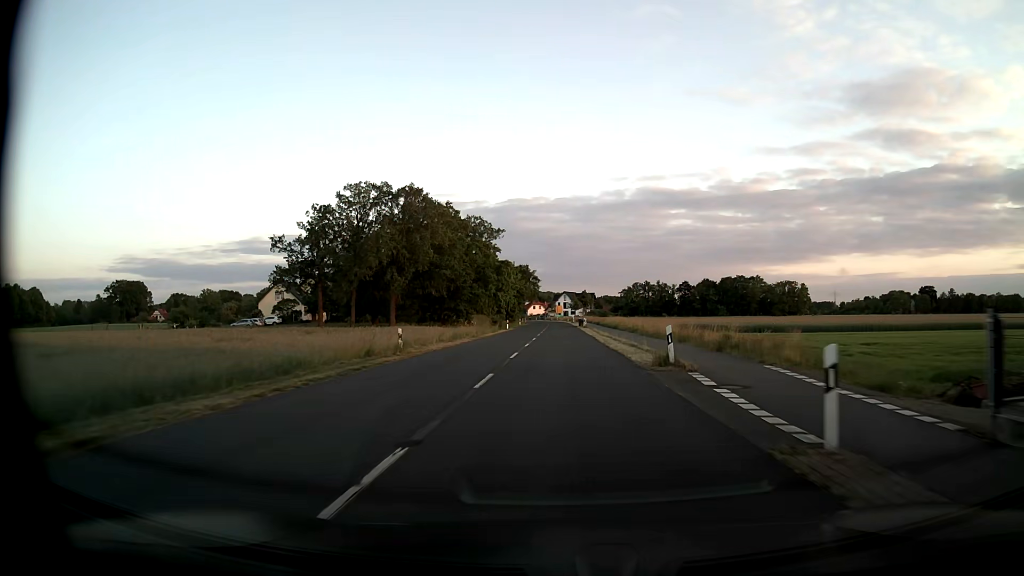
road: secondary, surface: asphalt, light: Day
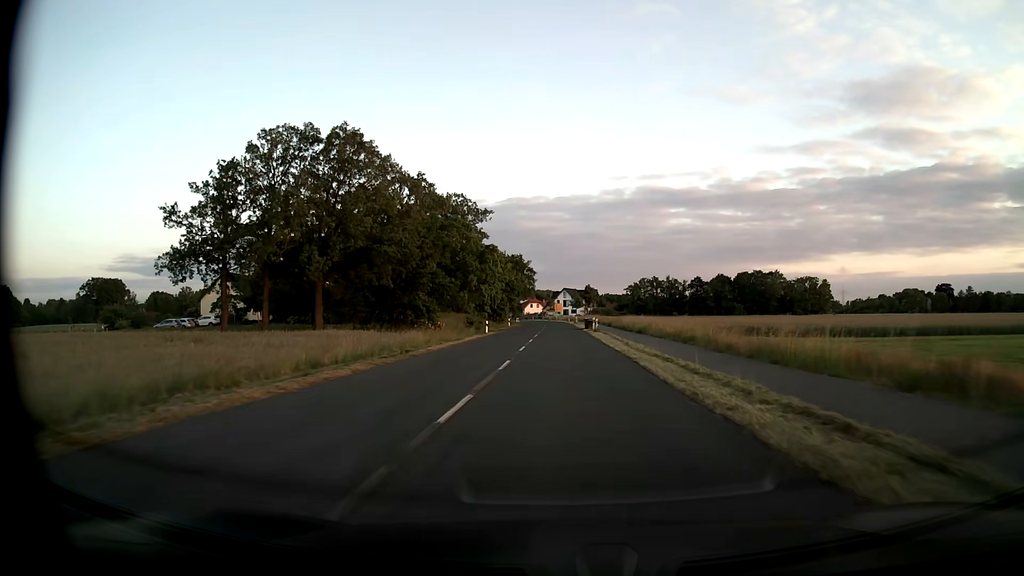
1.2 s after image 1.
(0.0, +22.3) m; 0°
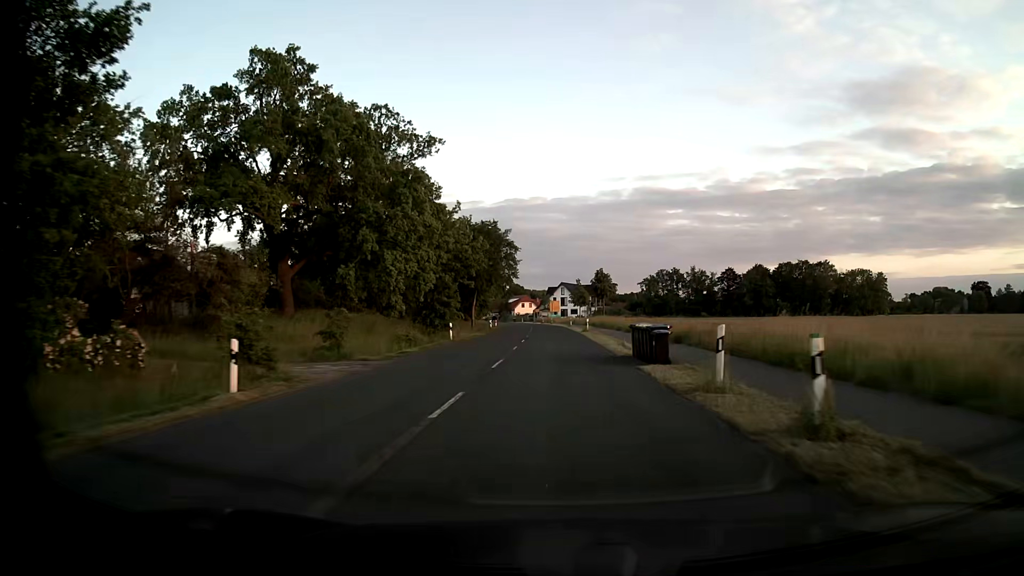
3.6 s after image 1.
(+0.1, +44.6) m; 0°
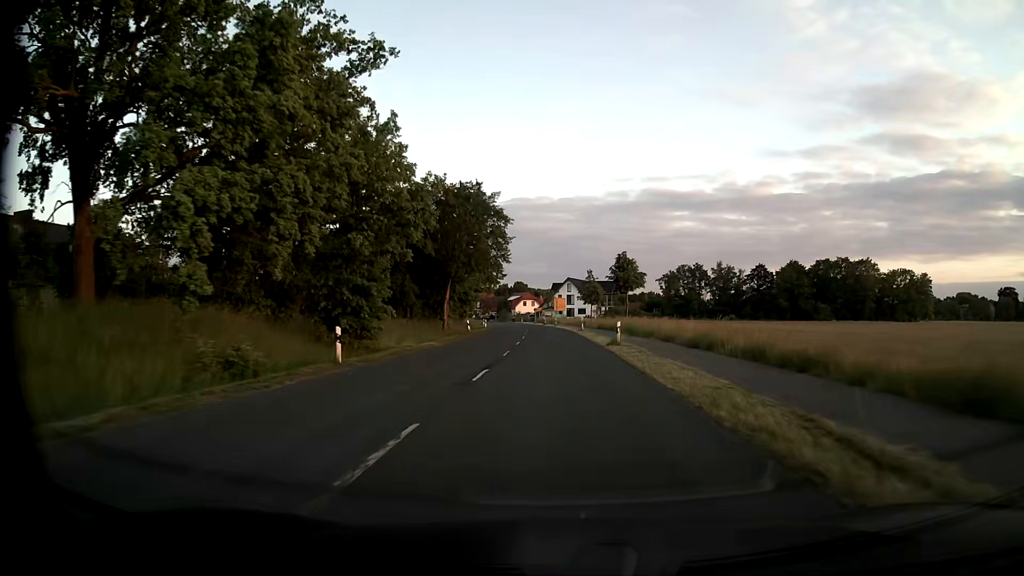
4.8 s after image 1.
(-0.1, +22.3) m; 0°
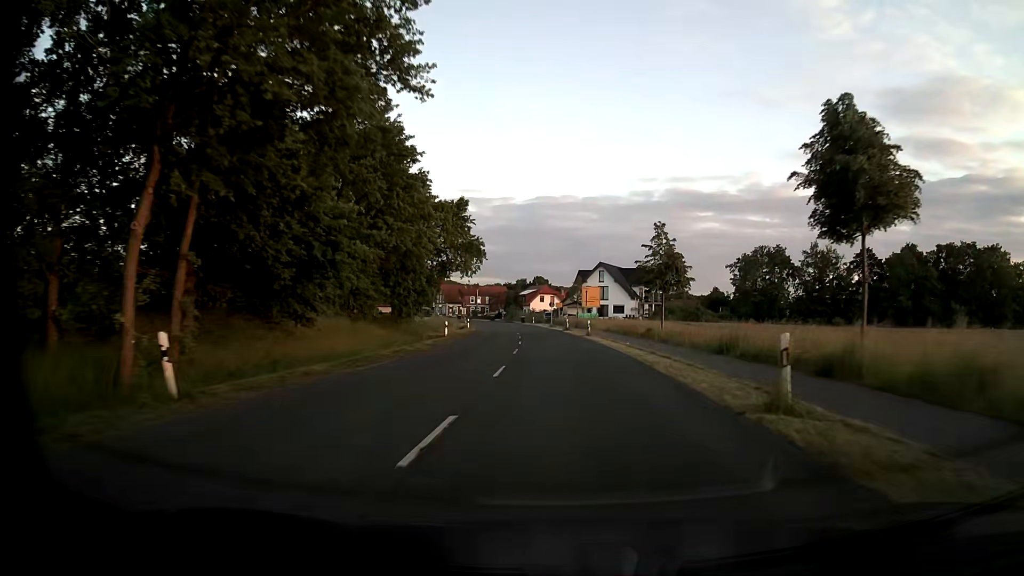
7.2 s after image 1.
(-0.8, +44.3) m; -2°
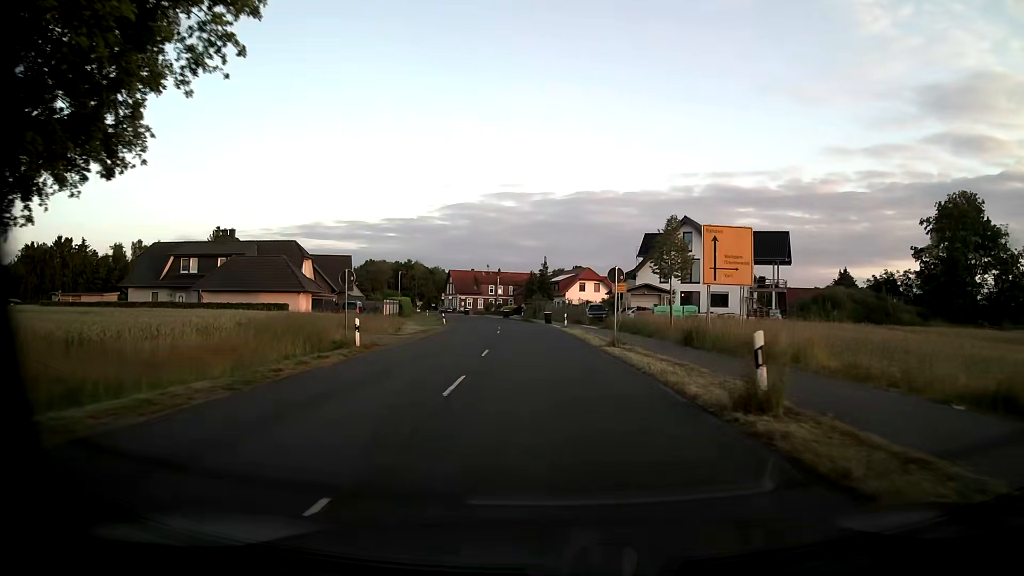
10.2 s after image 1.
(-1.3, +48.8) m; -3°
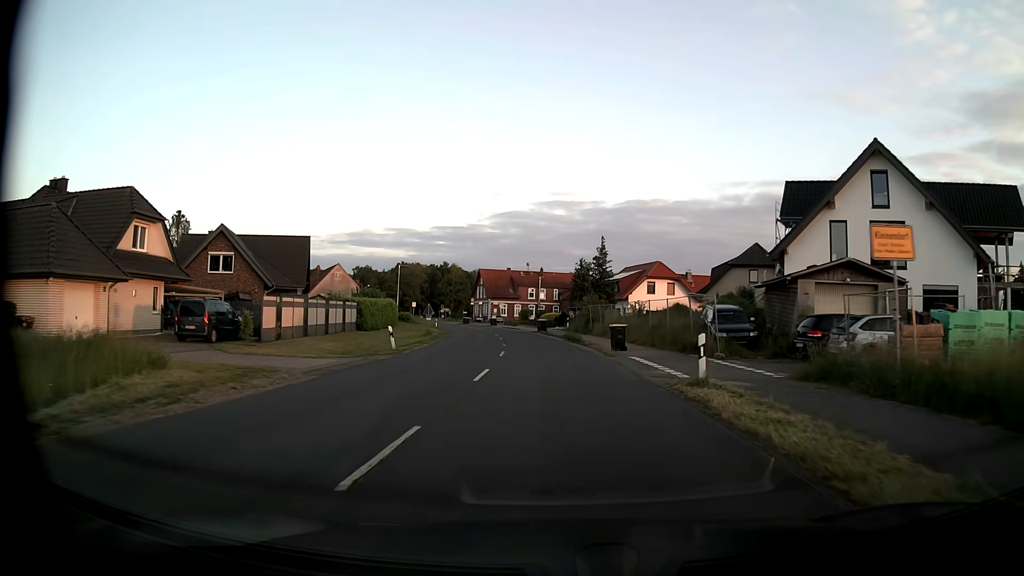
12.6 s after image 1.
(-1.2, +32.4) m; -4°
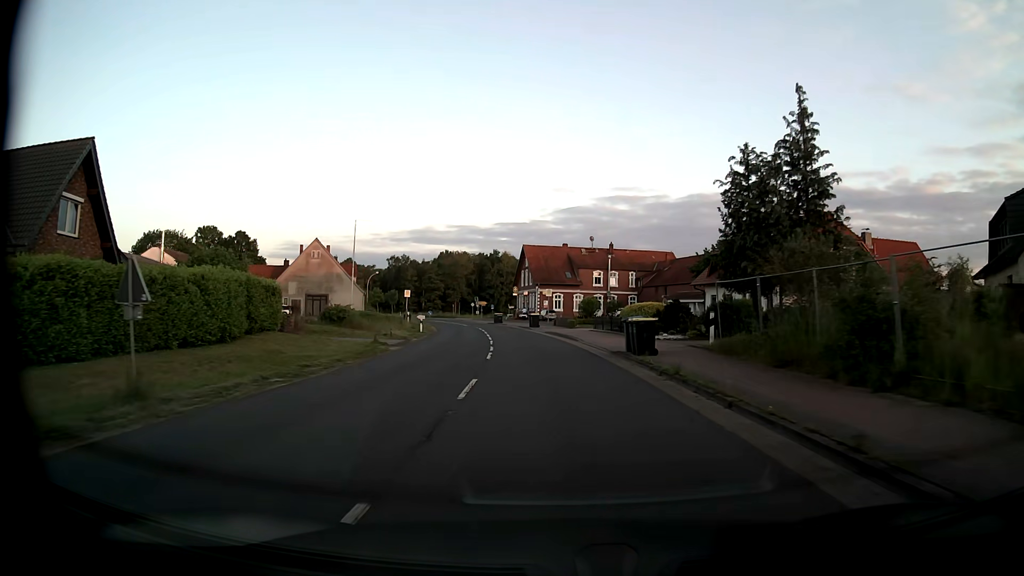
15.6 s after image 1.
(-1.7, +39.7) m; -5°
(0, +10) (-1, +20) (-1, +30) (-3, +40) (-4, +50) (-6, +60) (-8, +69) (-10, +79) (-13, +89) (-16, +98) m
